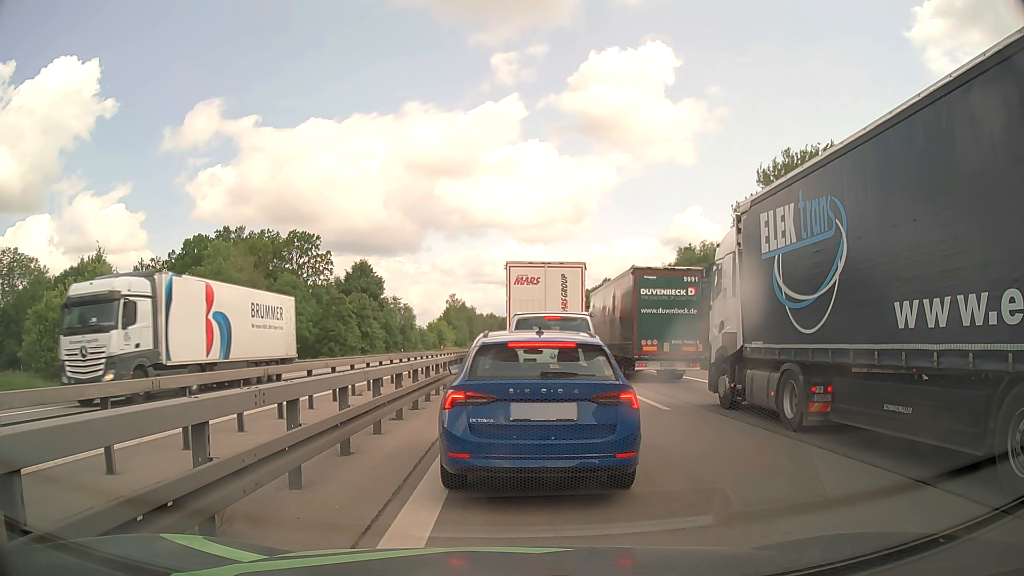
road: motorway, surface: asphalt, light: Day
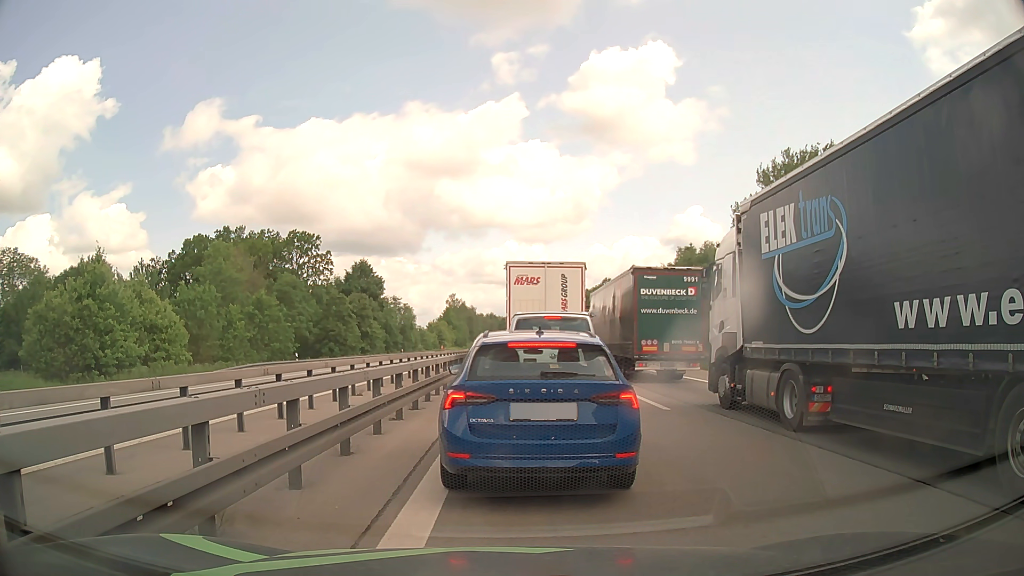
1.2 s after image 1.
(0.0, 0.0) m; 0°
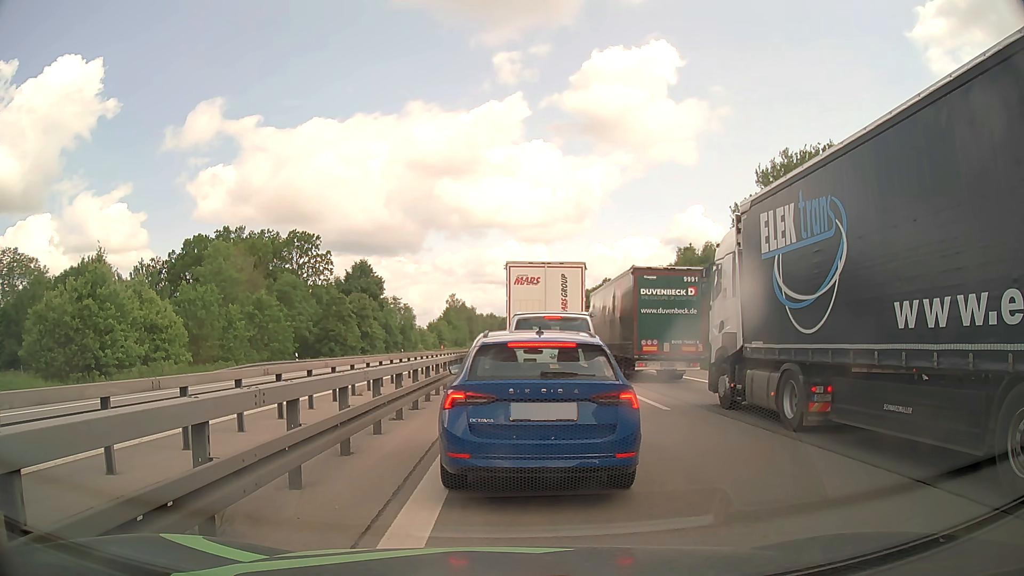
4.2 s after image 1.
(0.0, 0.0) m; 0°
